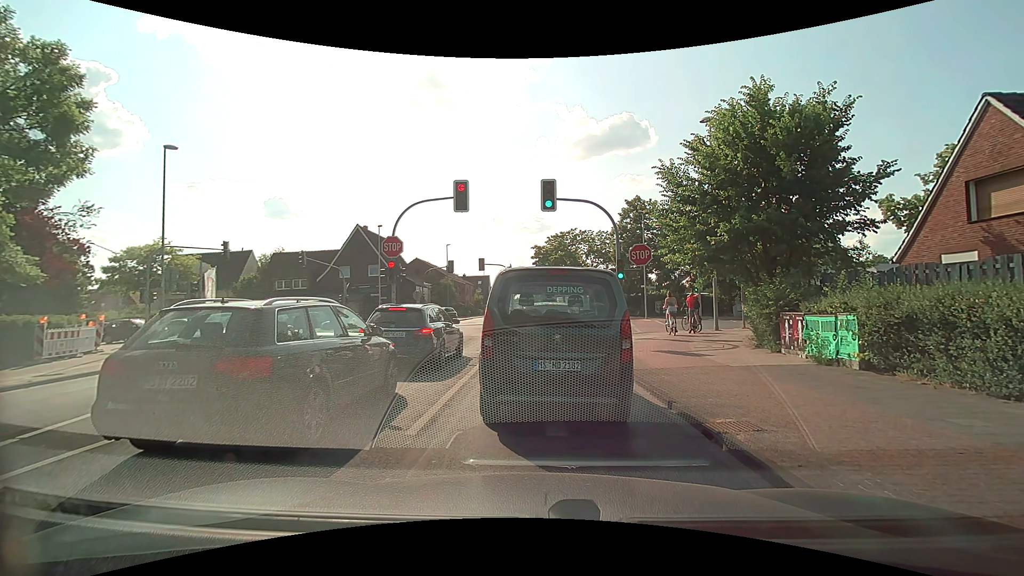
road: tertiary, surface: asphalt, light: Day
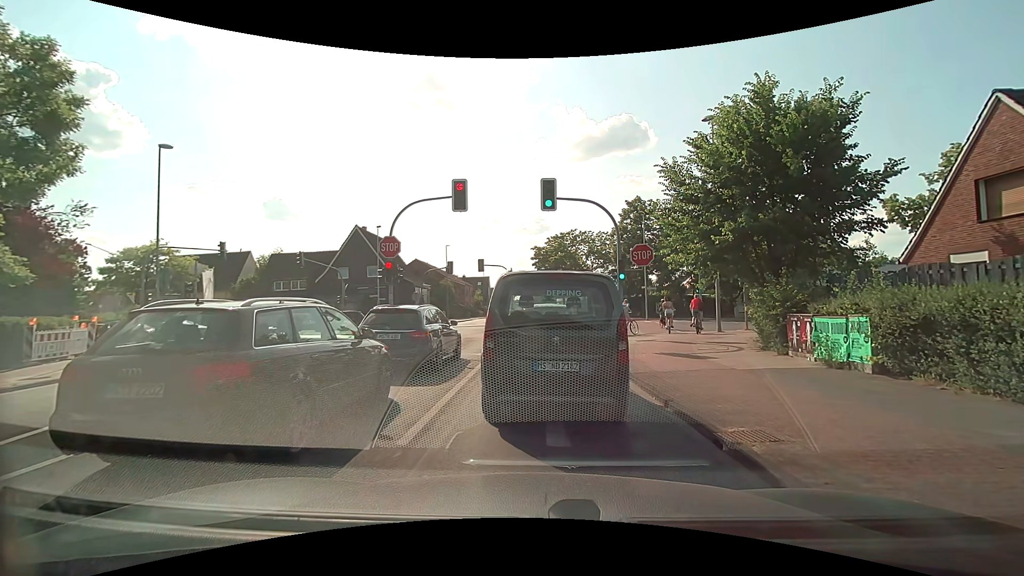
(0.0, +0.3) m; 0°
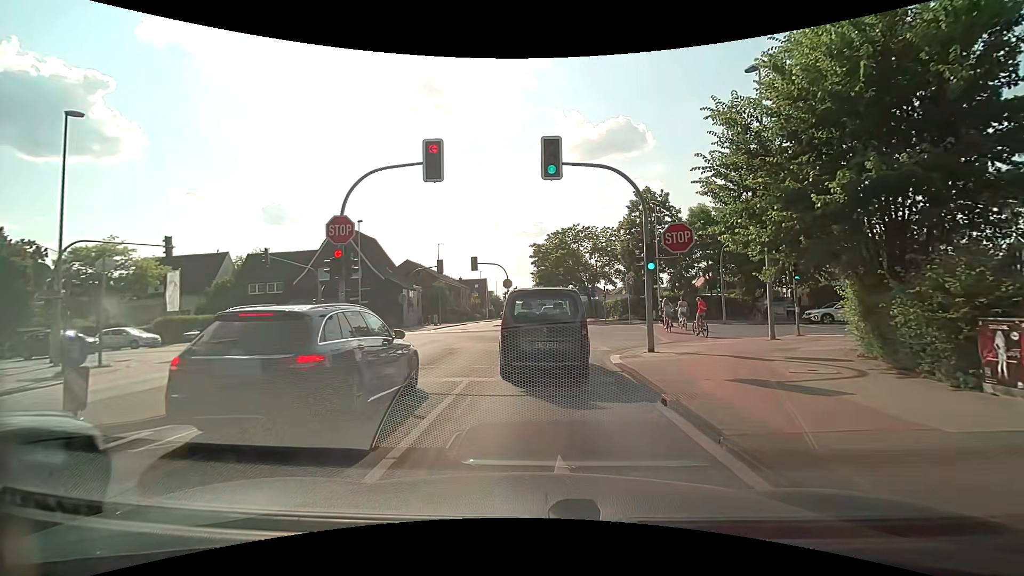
(-0.2, +5.5) m; -1°
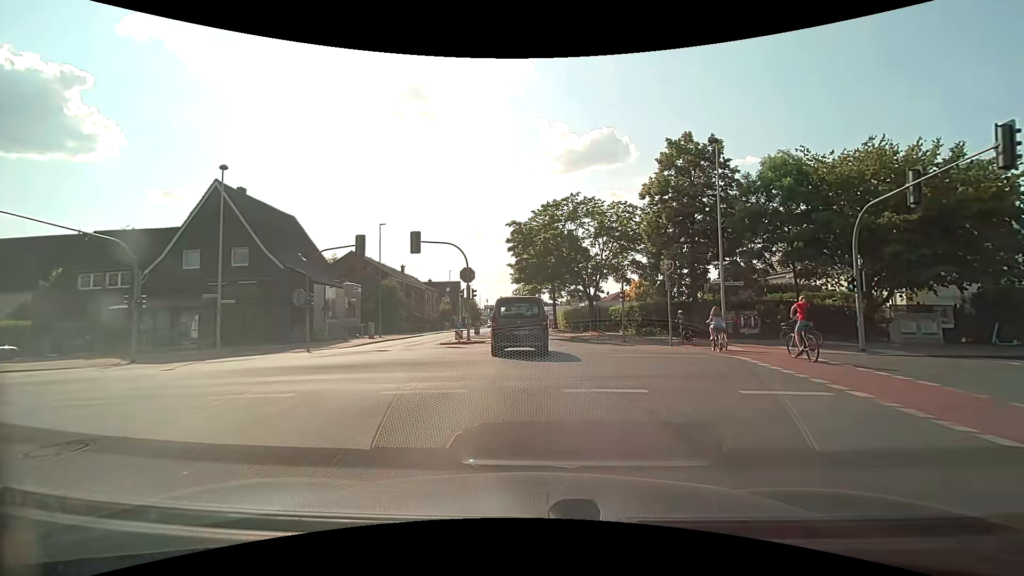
(+0.1, +18.1) m; +1°
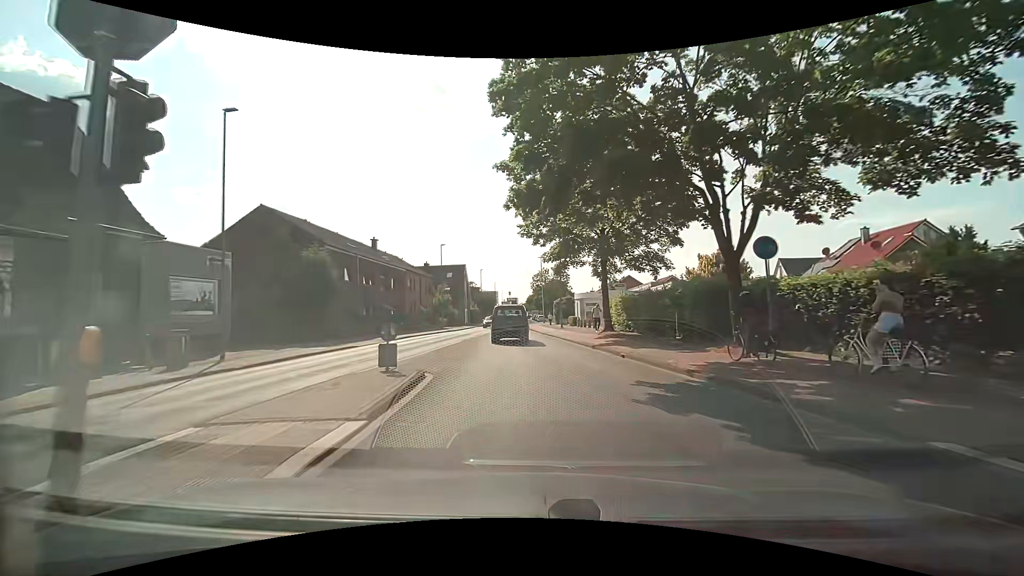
(-0.4, +26.0) m; -2°
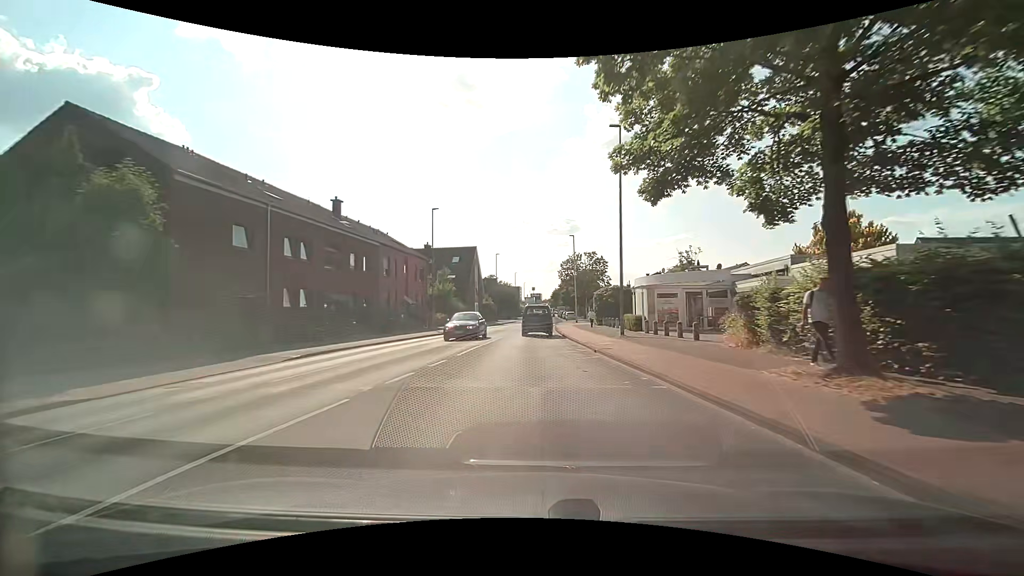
(-0.8, +19.1) m; -3°
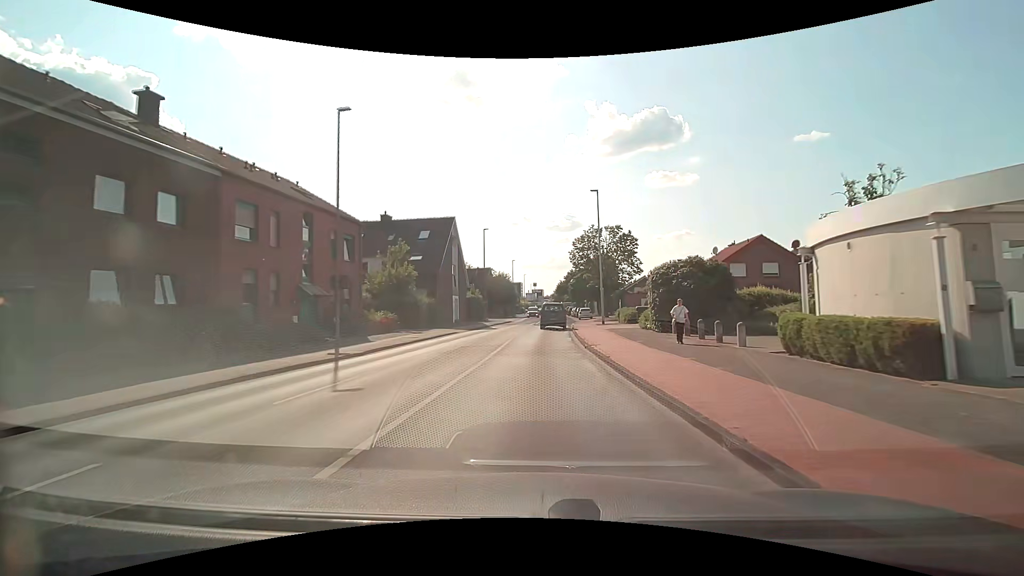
(-0.2, +20.9) m; 0°
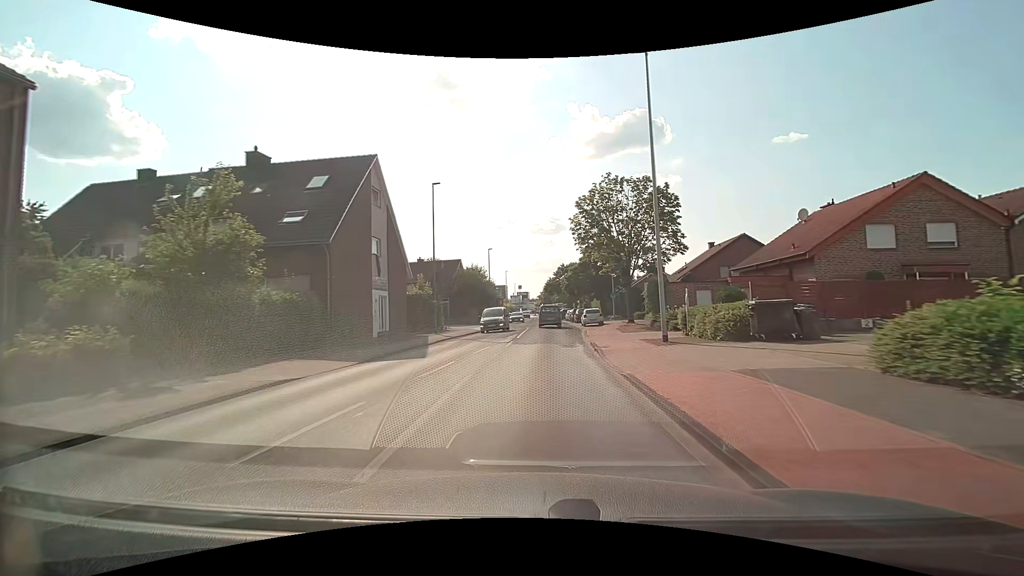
(+0.2, +21.0) m; +1°
(0, +10) (0, +20) (+1, +30) (+1, +40) (+1, +50) (+2, +60) (+2, +70) (+2, +80) (+2, +90) (+2, +100) m
